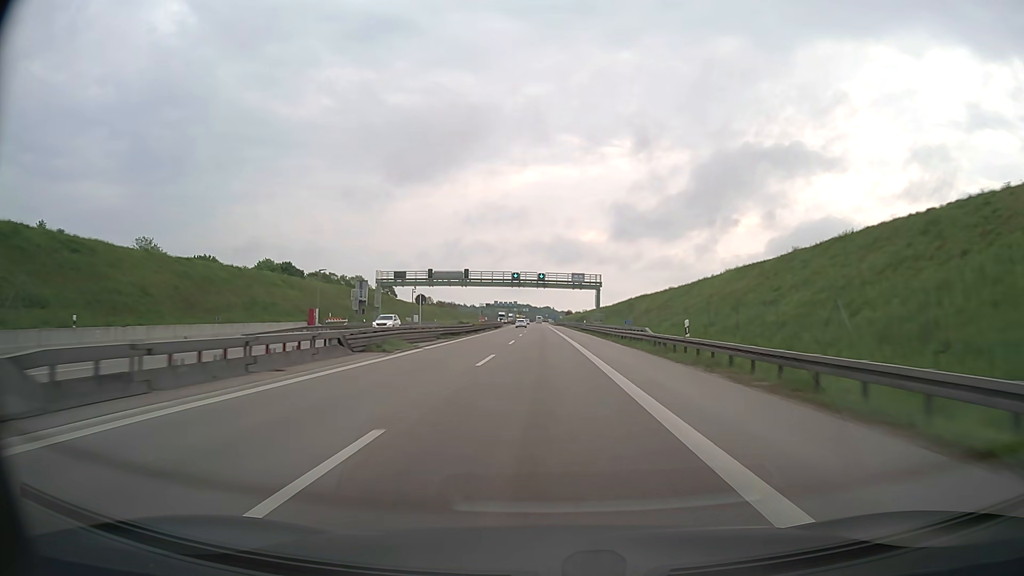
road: motorway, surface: asphalt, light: Day
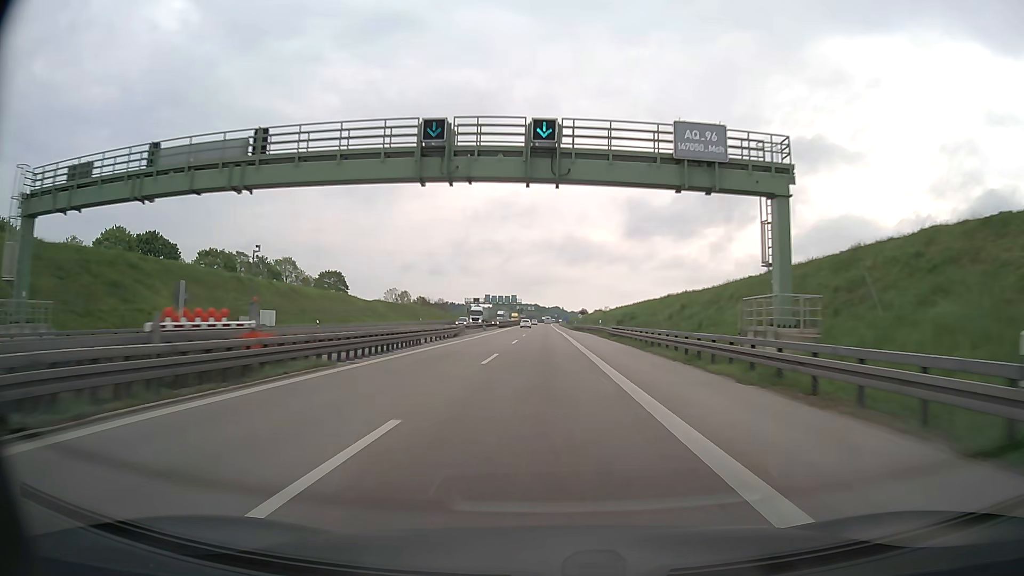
(-0.3, +71.2) m; -1°
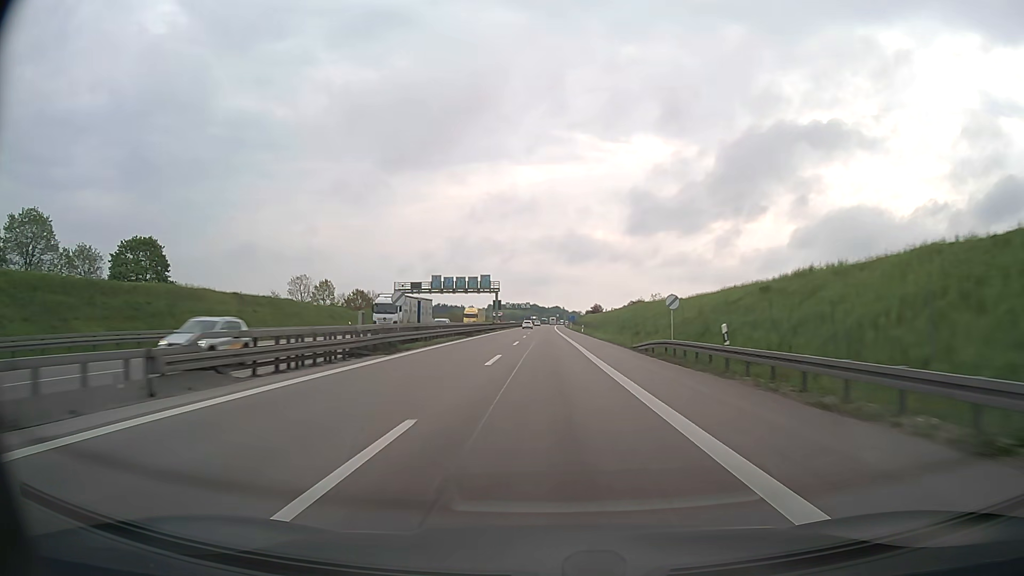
(-0.3, +90.5) m; 0°
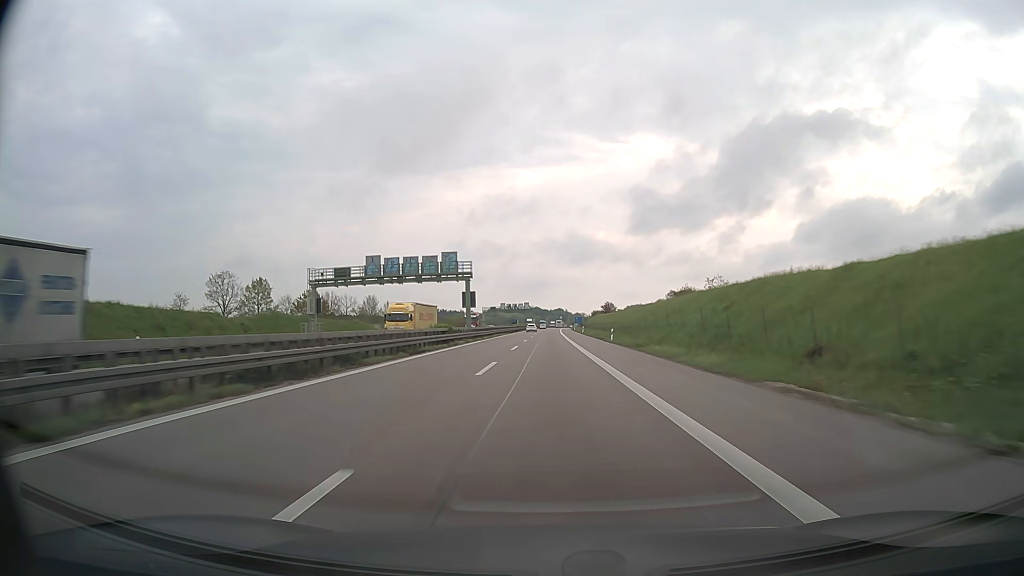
(-0.1, +39.2) m; 0°
(0, +10) (0, +20) (0, +30) (0, +40) (0, +50) (0, +60) (0, +70) (0, +80) (0, +90) (0, +100) m
